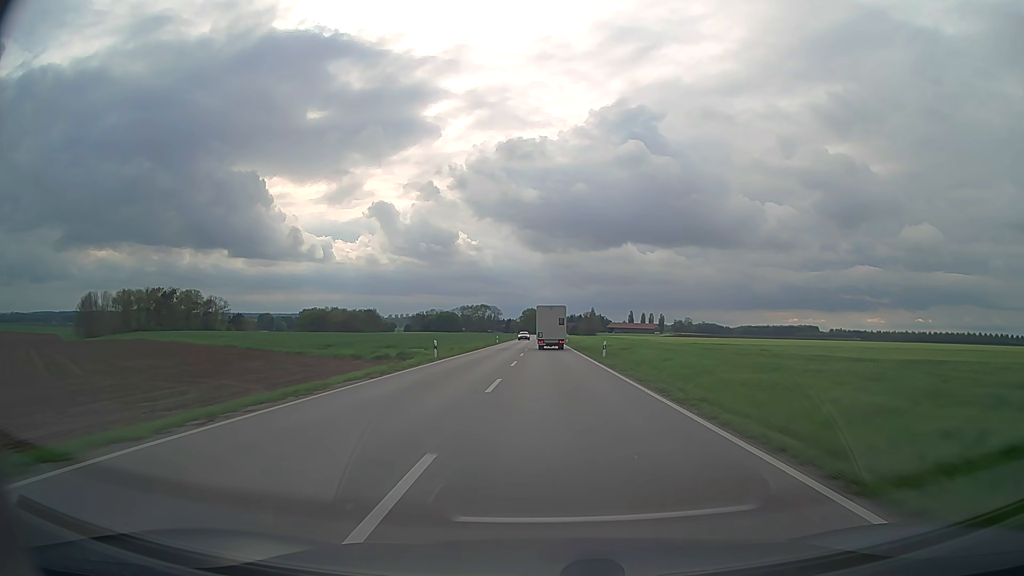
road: secondary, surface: asphalt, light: Day
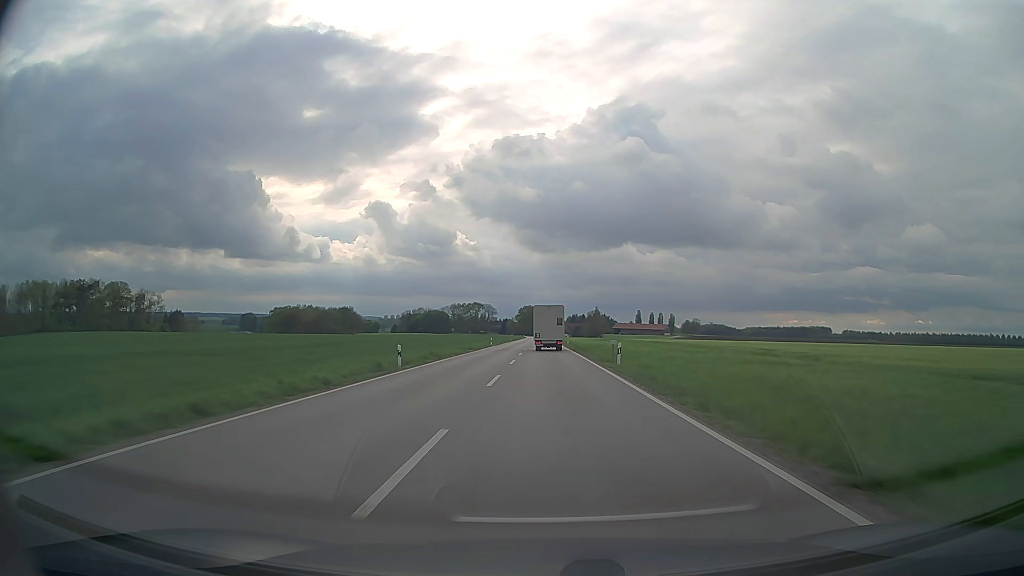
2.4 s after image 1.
(+0.1, +58.2) m; 0°
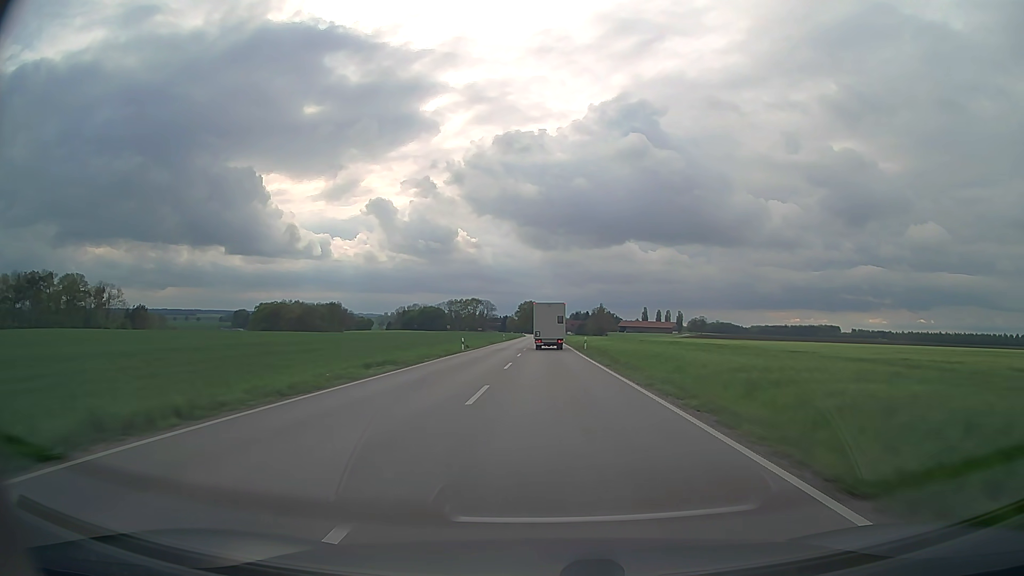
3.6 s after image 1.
(0.0, +28.8) m; 0°
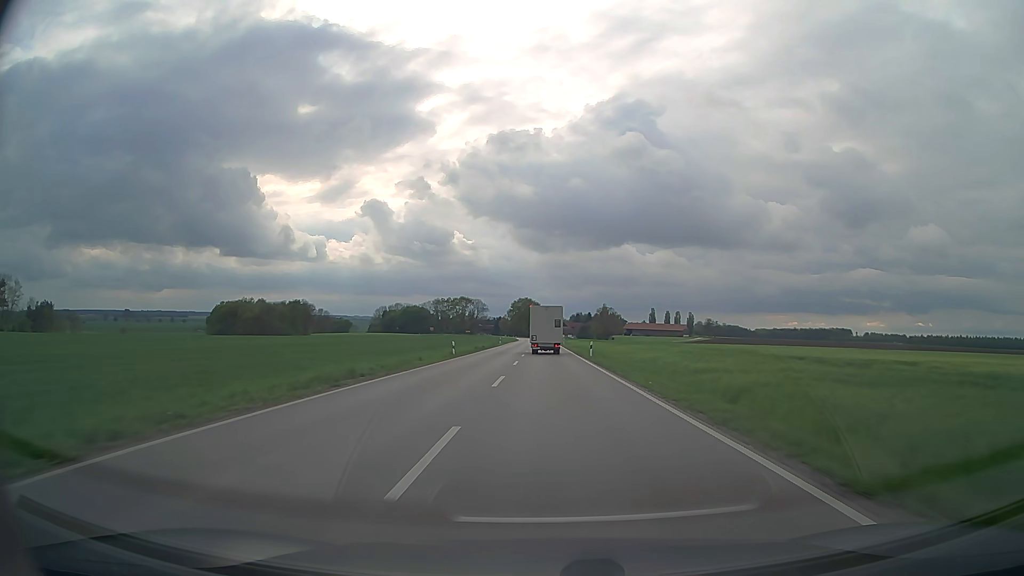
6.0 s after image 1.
(-0.1, +54.8) m; 0°
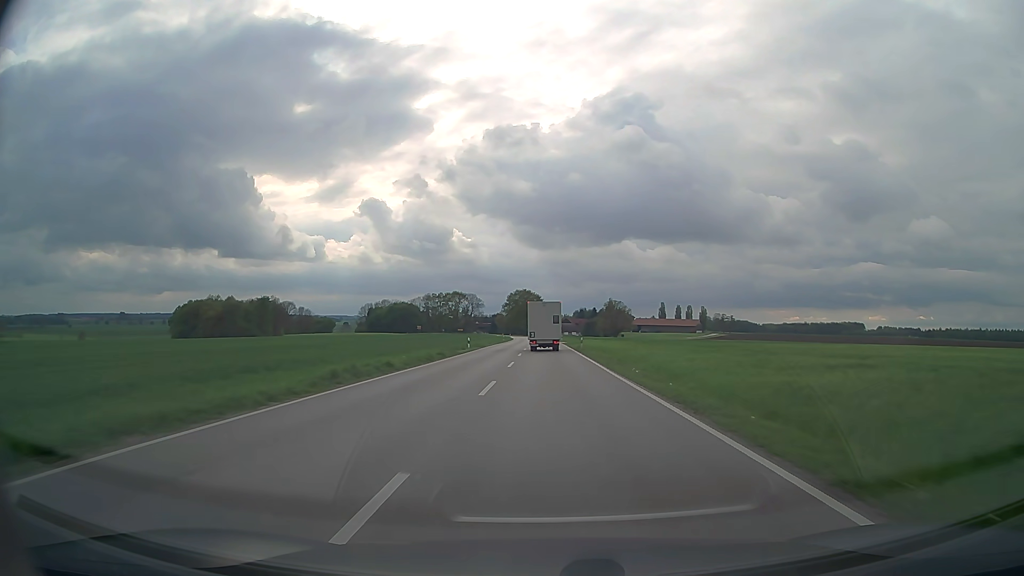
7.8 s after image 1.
(+0.1, +40.6) m; 0°
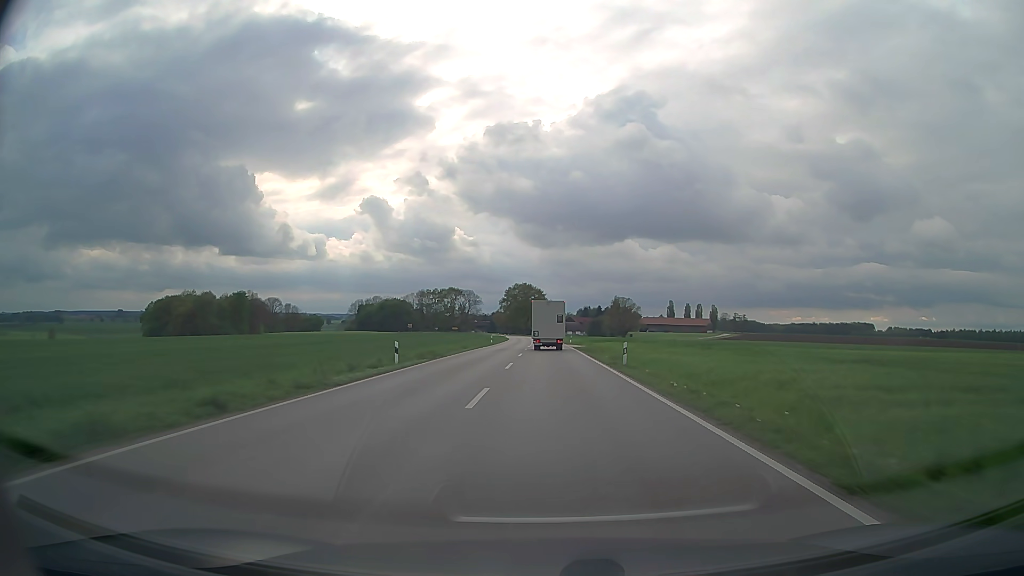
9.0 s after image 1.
(-0.1, +26.7) m; 0°
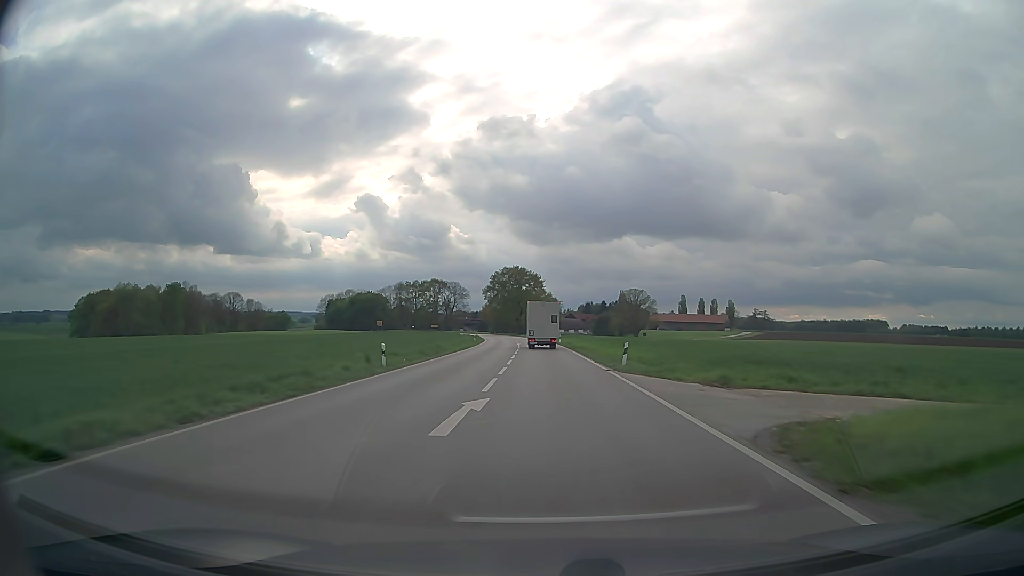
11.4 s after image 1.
(0.0, +51.0) m; 0°
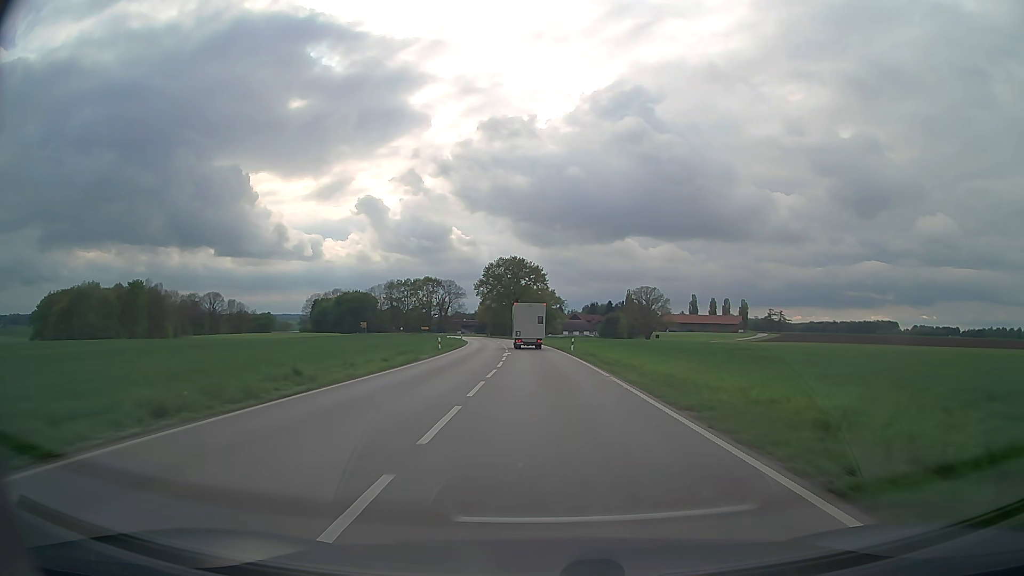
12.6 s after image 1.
(0.0, +25.1) m; 0°
(0, +10) (0, +20) (0, +30) (-1, +40) (-1, +50) (-2, +60) (-3, +70) (-4, +80) (-5, +90) (-6, +100) m
